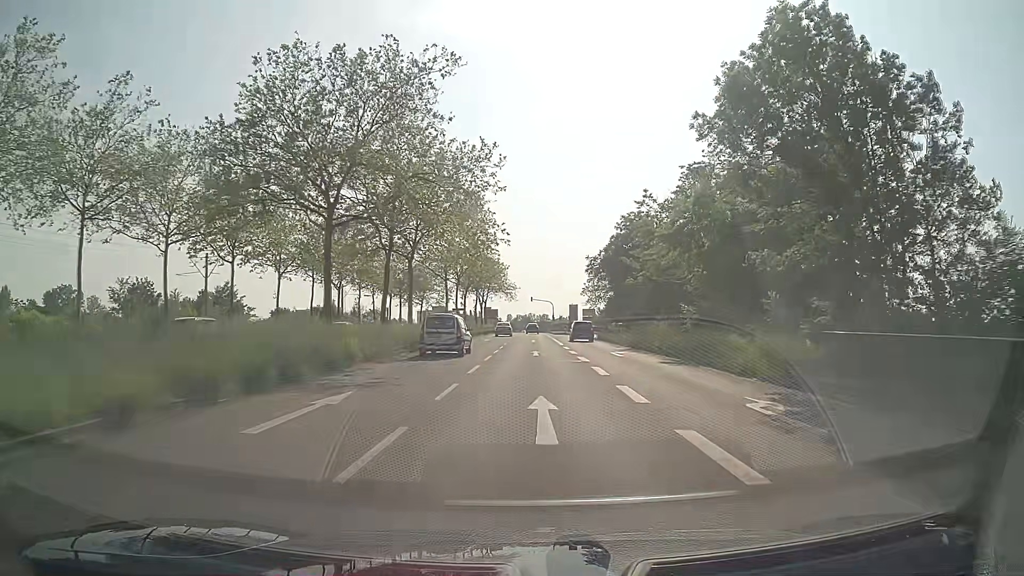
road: secondary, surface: asphalt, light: Day
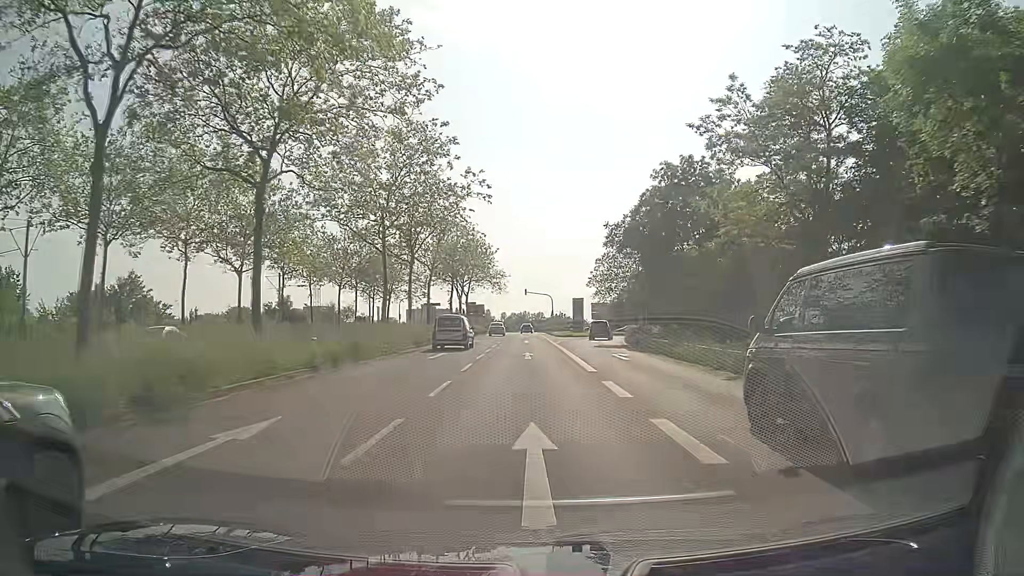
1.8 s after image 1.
(+0.1, +23.4) m; +1°
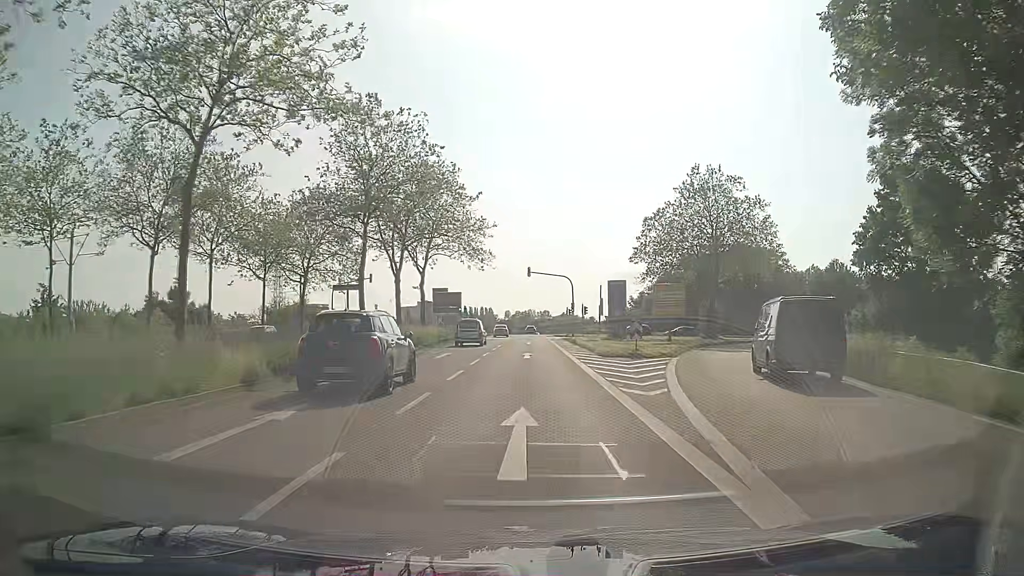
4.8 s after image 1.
(-0.4, +38.7) m; -1°
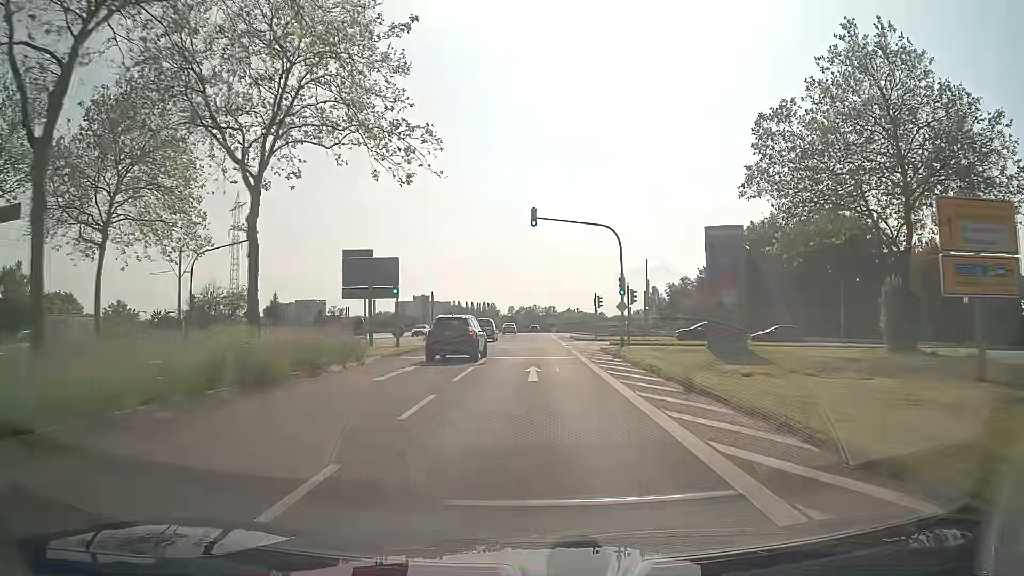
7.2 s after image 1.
(-0.1, +30.7) m; 0°
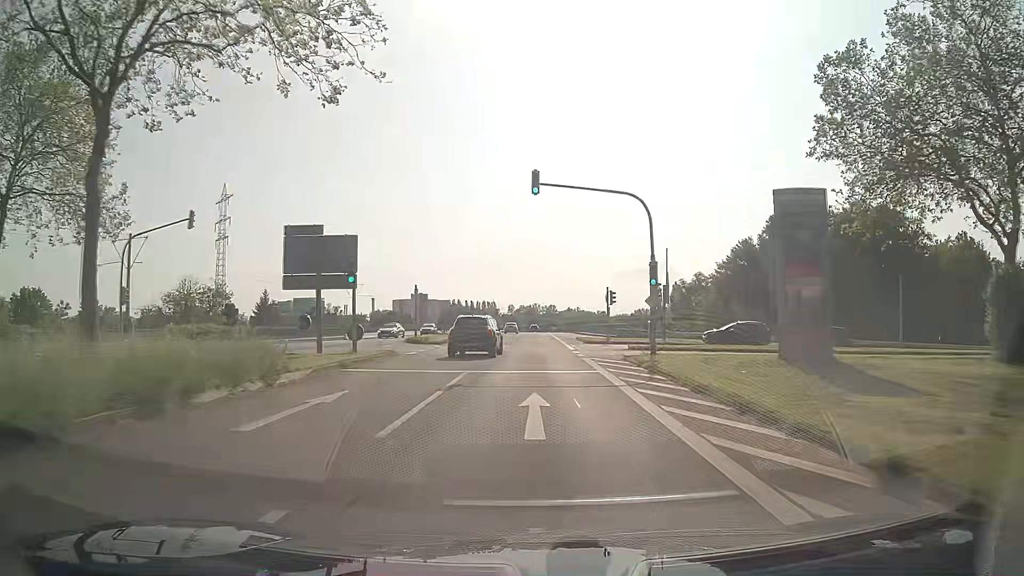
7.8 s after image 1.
(0.0, +7.6) m; 0°
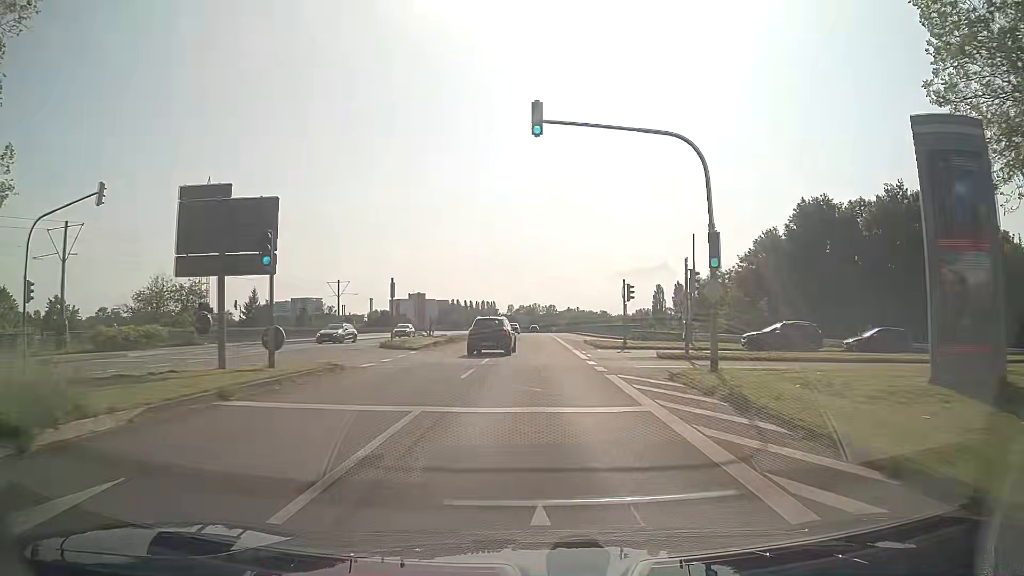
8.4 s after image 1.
(0.0, +7.7) m; 0°
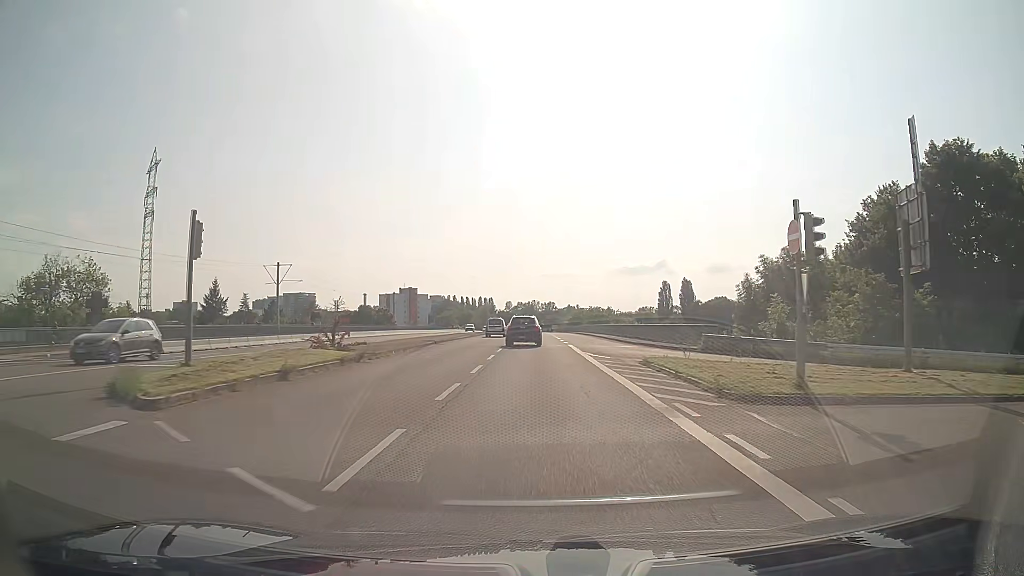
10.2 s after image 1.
(0.0, +23.0) m; 0°
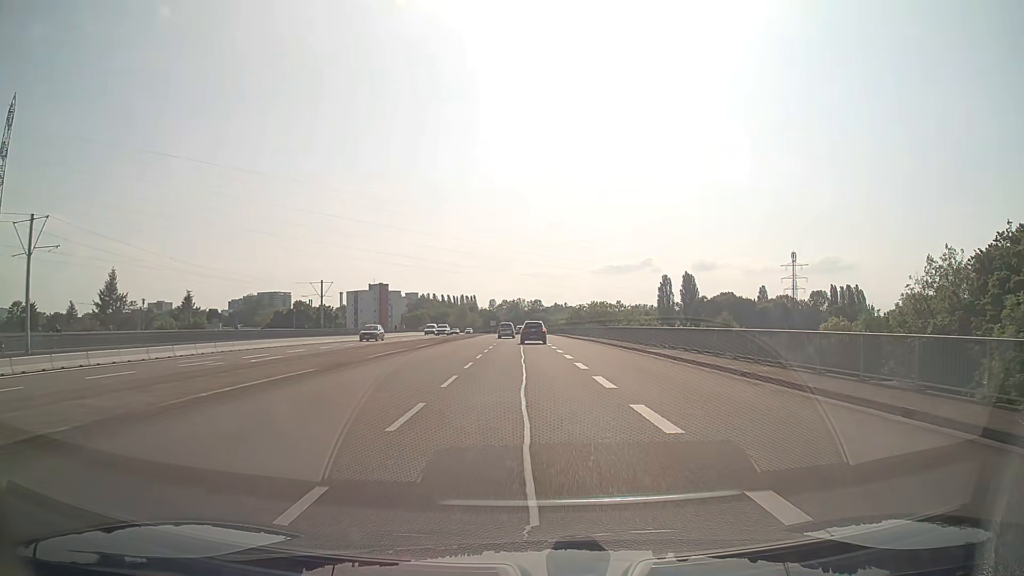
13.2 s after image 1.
(+0.3, +38.8) m; +1°
(0, +10) (+1, +20) (+1, +30) (+2, +40) (+2, +50) (+2, +60) (+2, +70) (+2, +80) (+2, +90) (+2, +100) m
